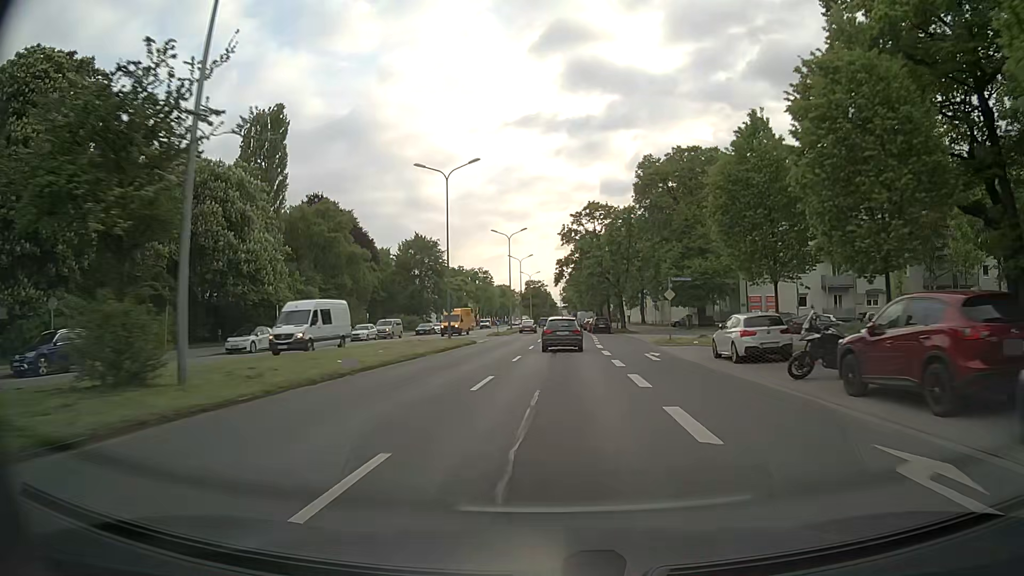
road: secondary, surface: asphalt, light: Day
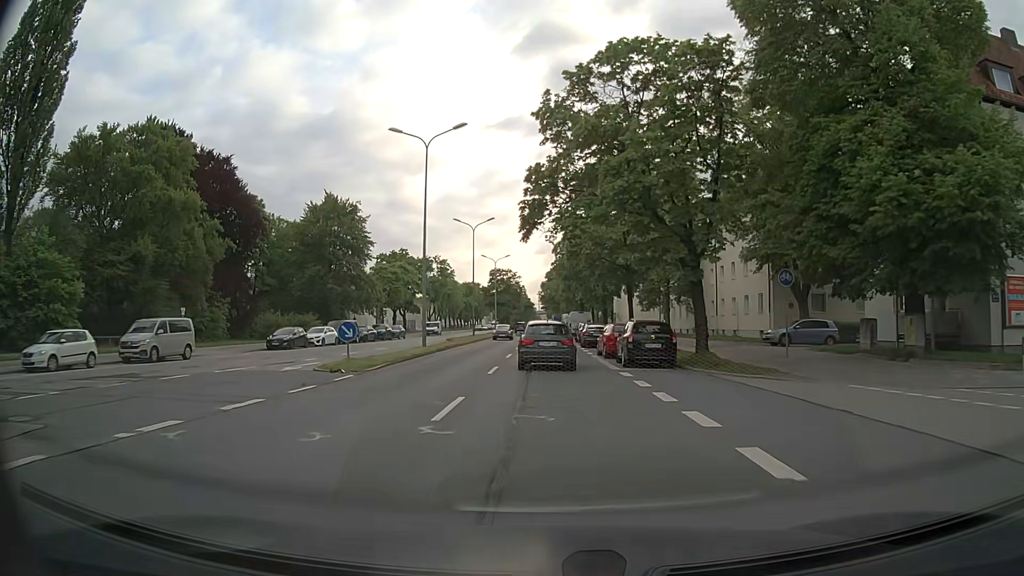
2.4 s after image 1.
(+0.9, +39.4) m; +2°
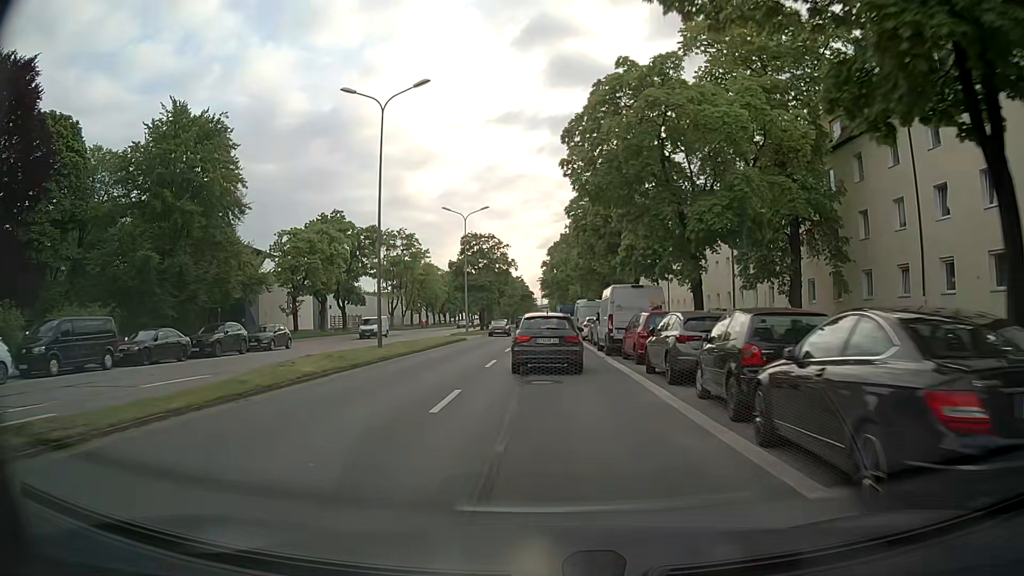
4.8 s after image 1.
(-0.2, +35.5) m; 0°
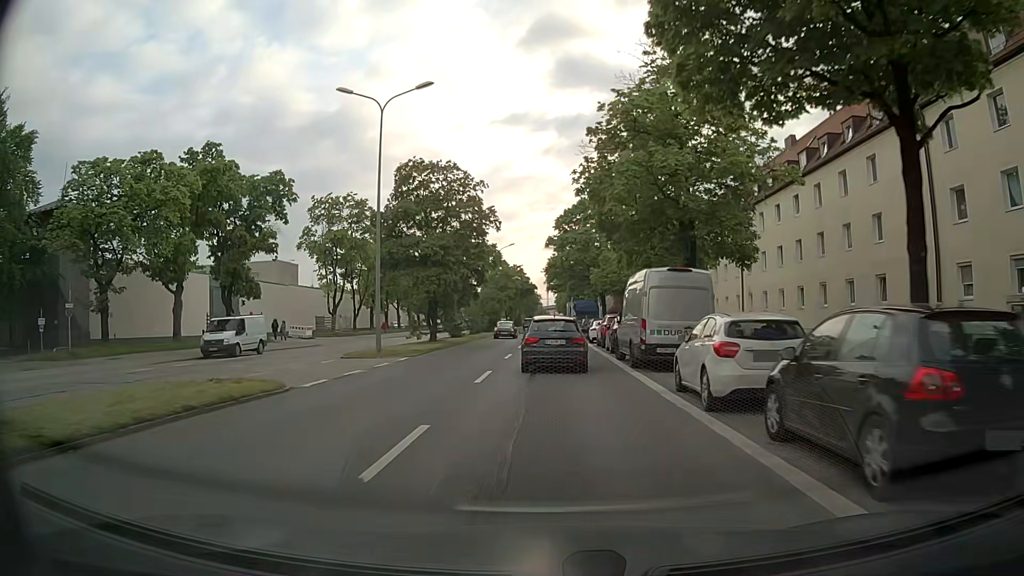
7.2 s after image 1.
(-0.3, +30.8) m; 0°
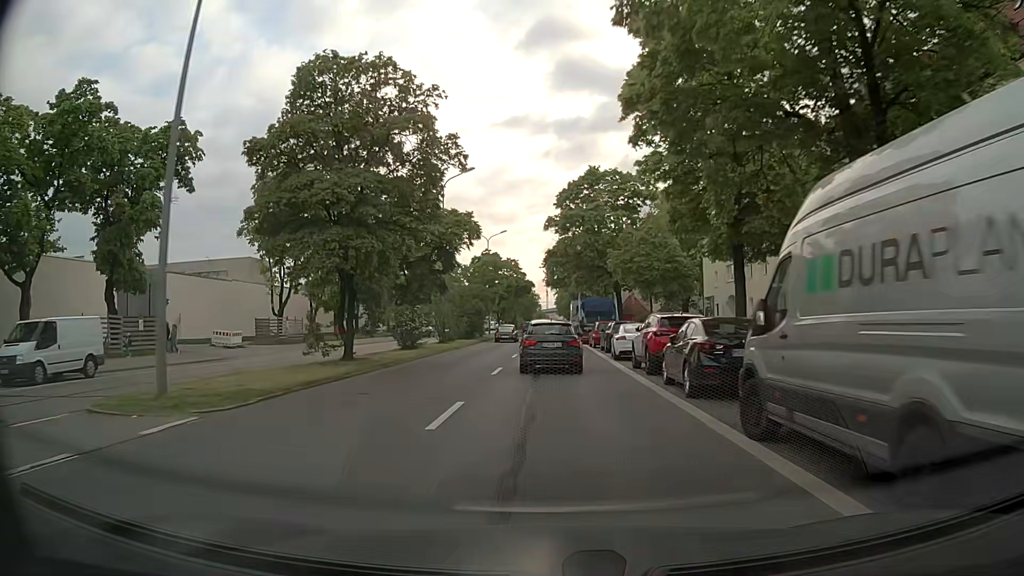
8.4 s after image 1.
(-0.1, +15.1) m; 0°
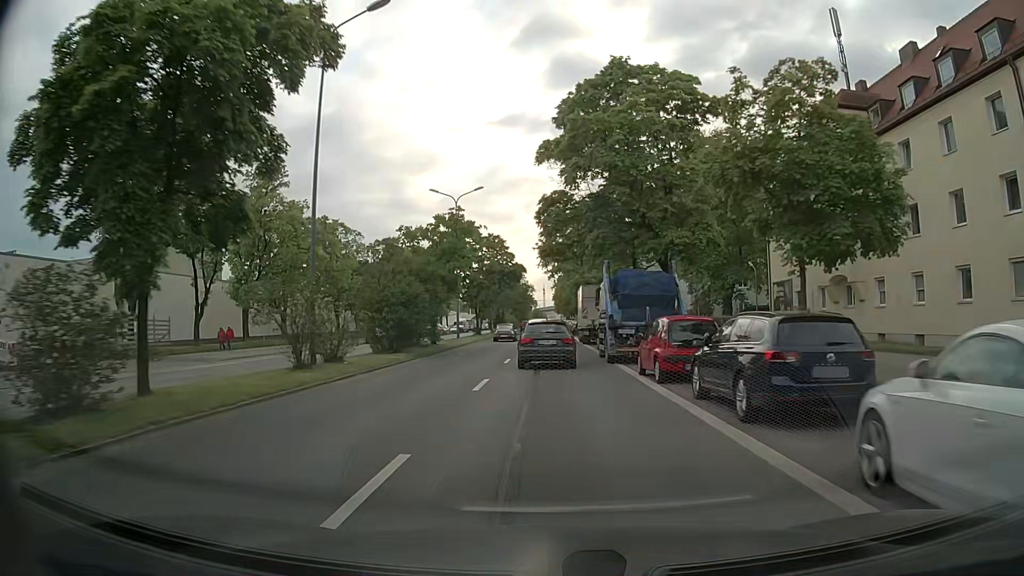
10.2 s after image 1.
(-0.1, +22.6) m; 0°
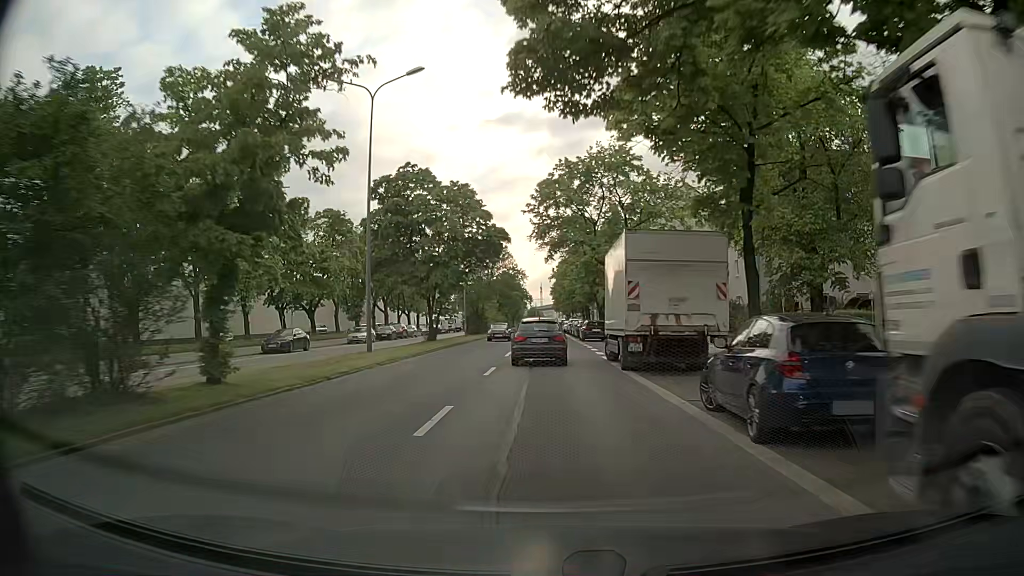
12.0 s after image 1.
(-0.1, +23.6) m; -1°
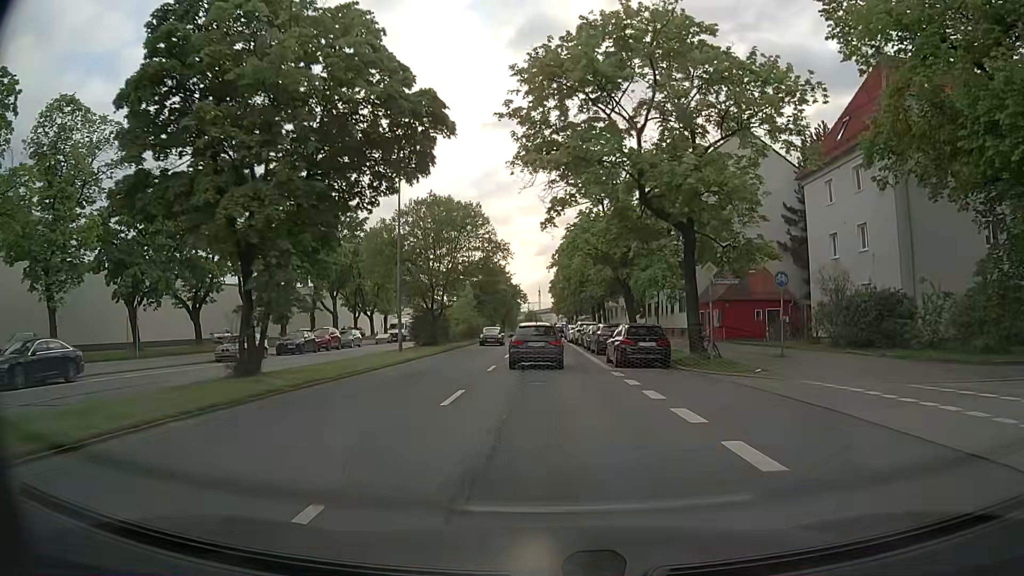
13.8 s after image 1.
(+0.2, +23.9) m; +1°
(0, +10) (0, +20) (0, +30) (0, +40) (0, +50) (0, +60) (-1, +70) (-1, +80) (-1, +90) (-1, +100) m
